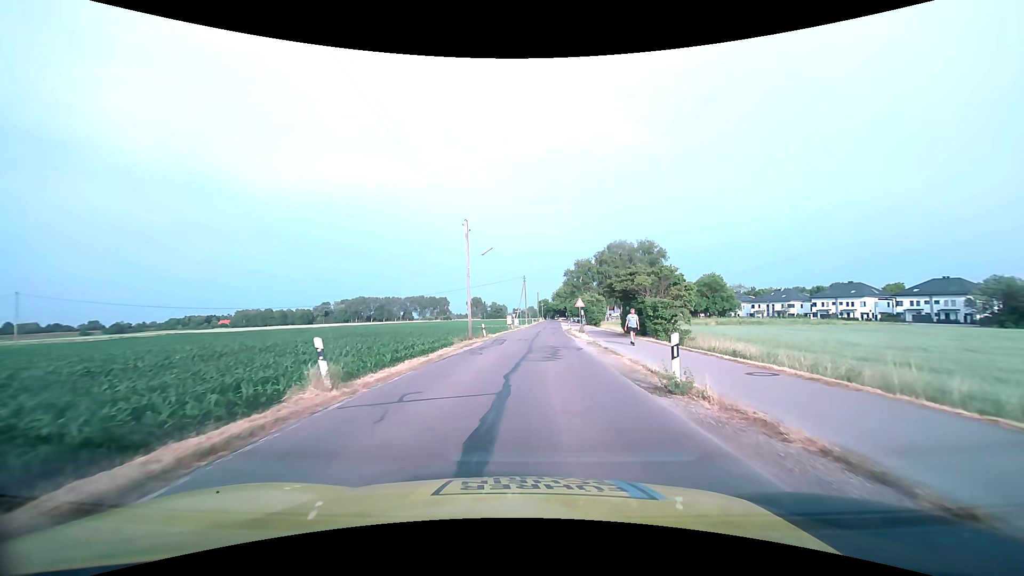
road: tertiary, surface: asphalt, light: Day
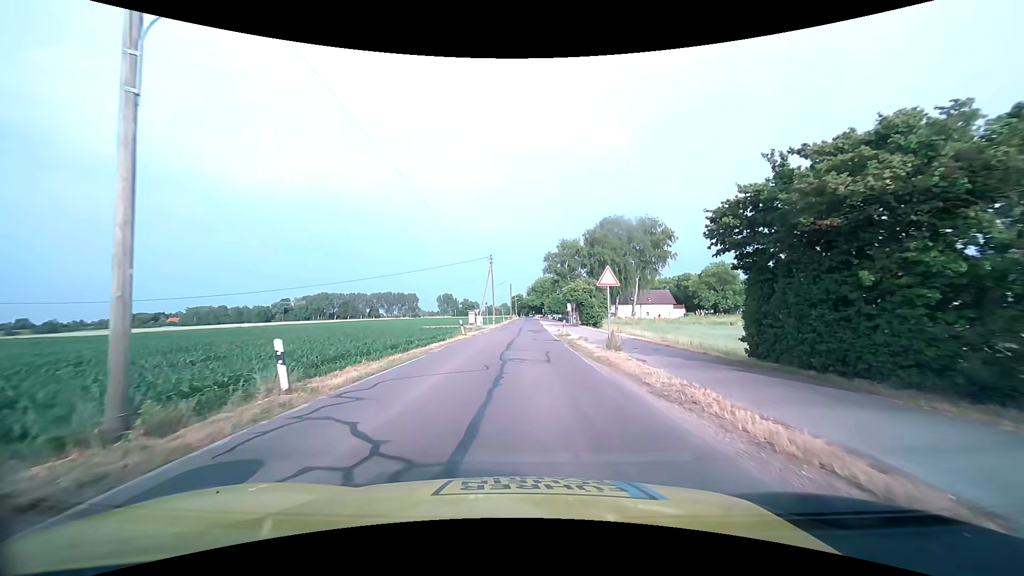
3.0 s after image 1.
(+0.9, +27.4) m; +3°
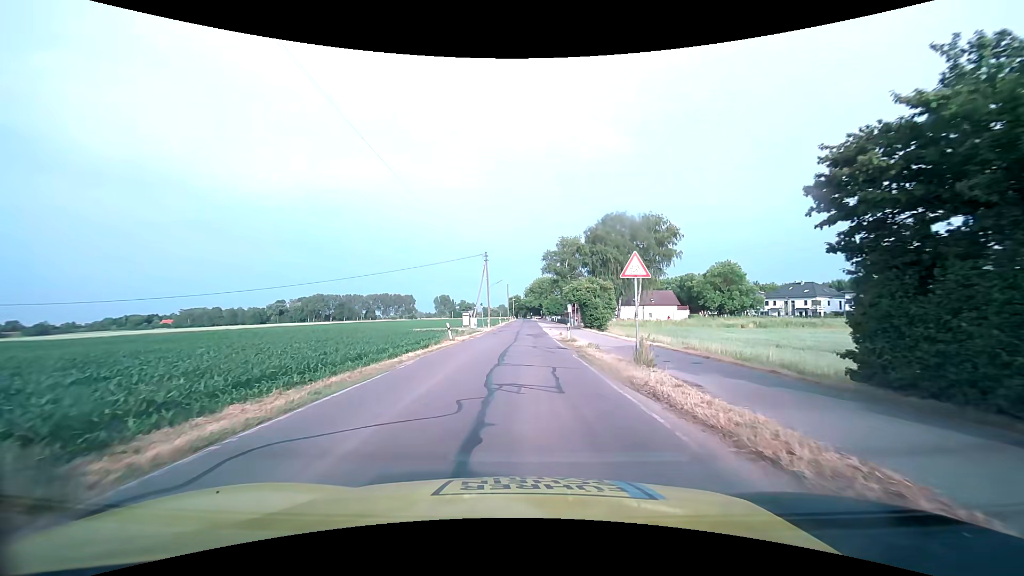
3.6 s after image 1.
(0.0, +4.9) m; +1°
(0, +10) (0, +20) (0, +30) (0, +40) (+1, +50) (+1, +60) (0, +70) (0, +80) (0, +90) (+1, +100) m
